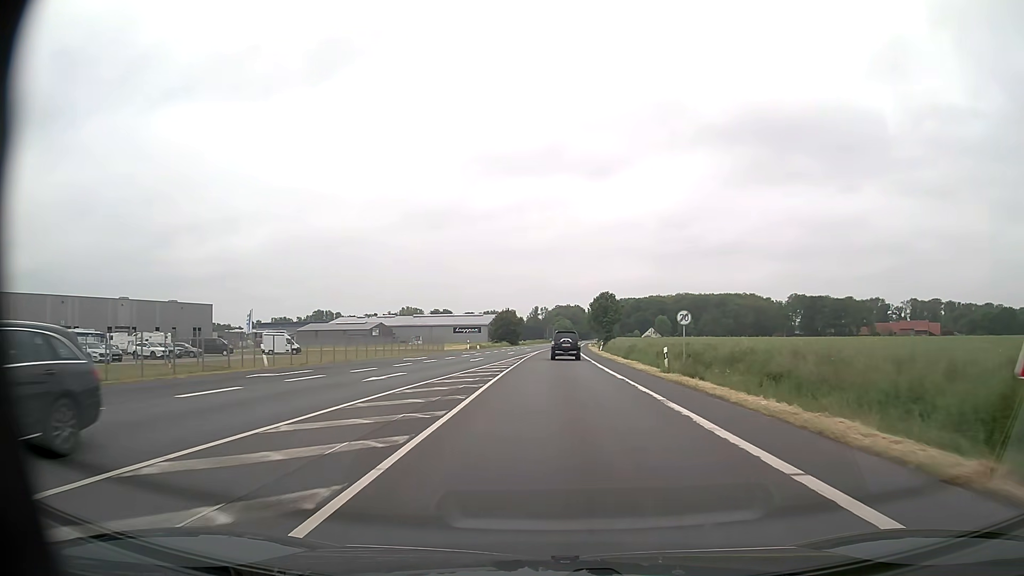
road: primary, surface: asphalt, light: Day
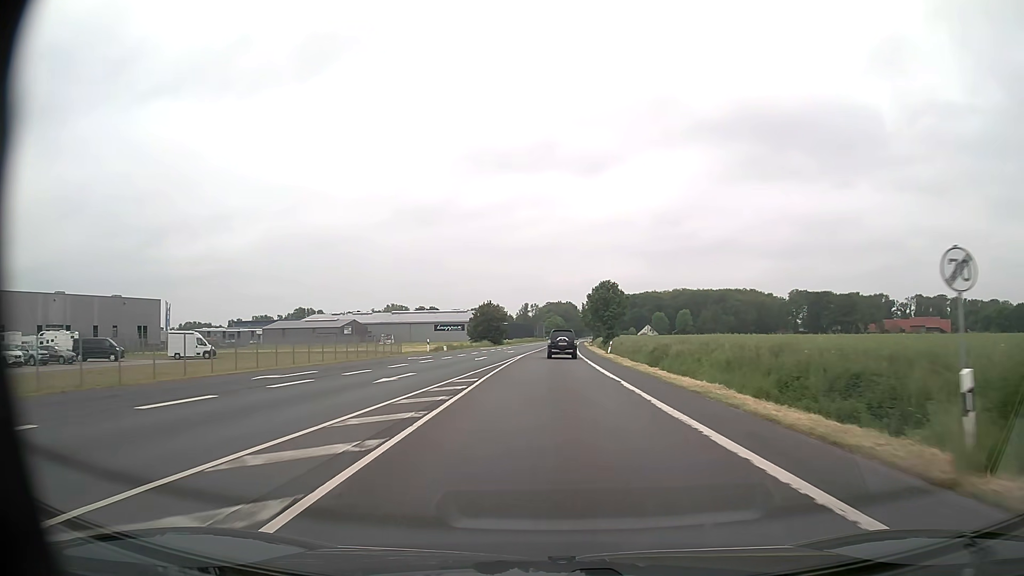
(+0.2, +20.8) m; +1°
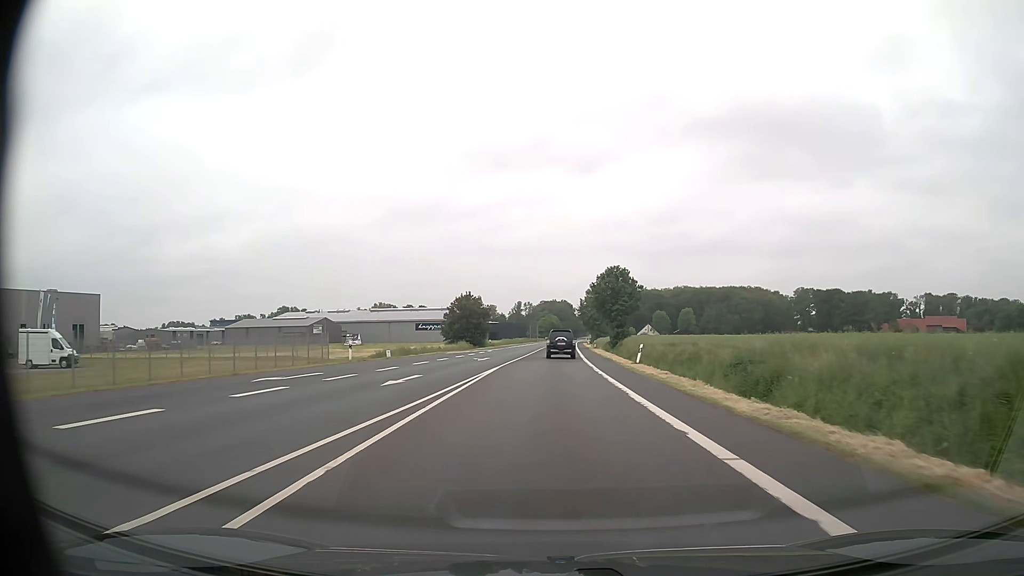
(+0.1, +21.3) m; 0°
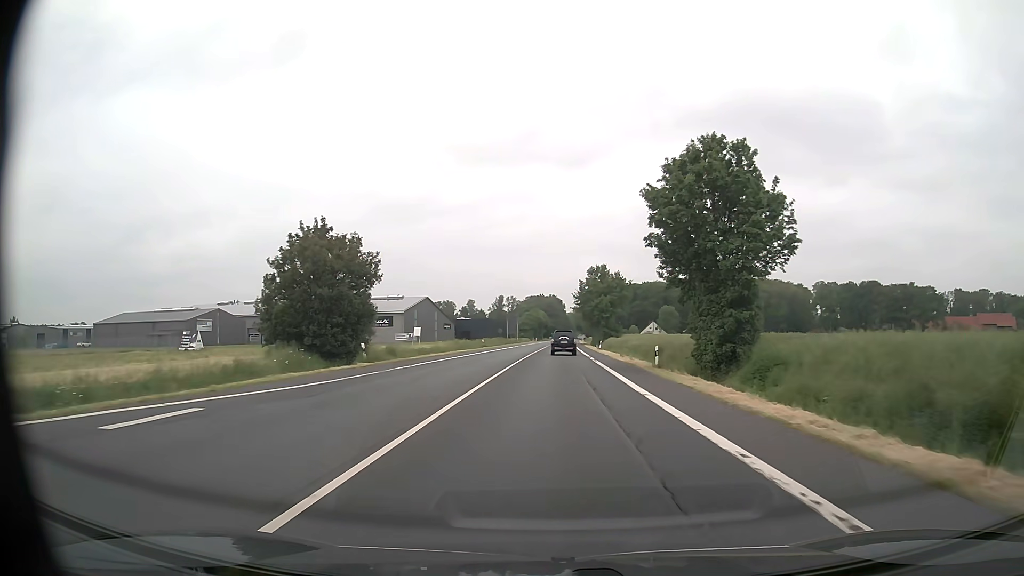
(+0.4, +54.7) m; +1°
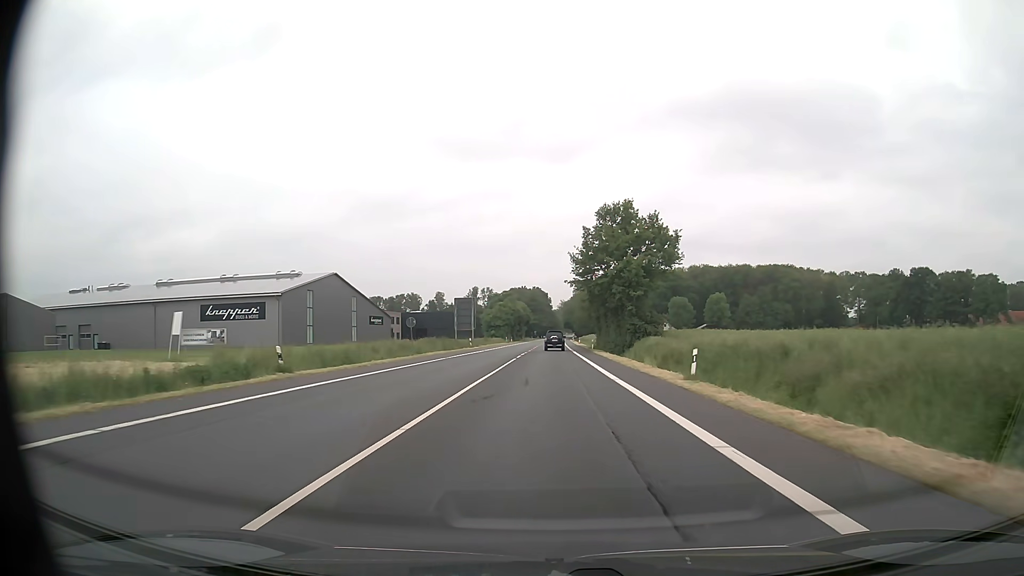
(+0.7, +55.7) m; +1°
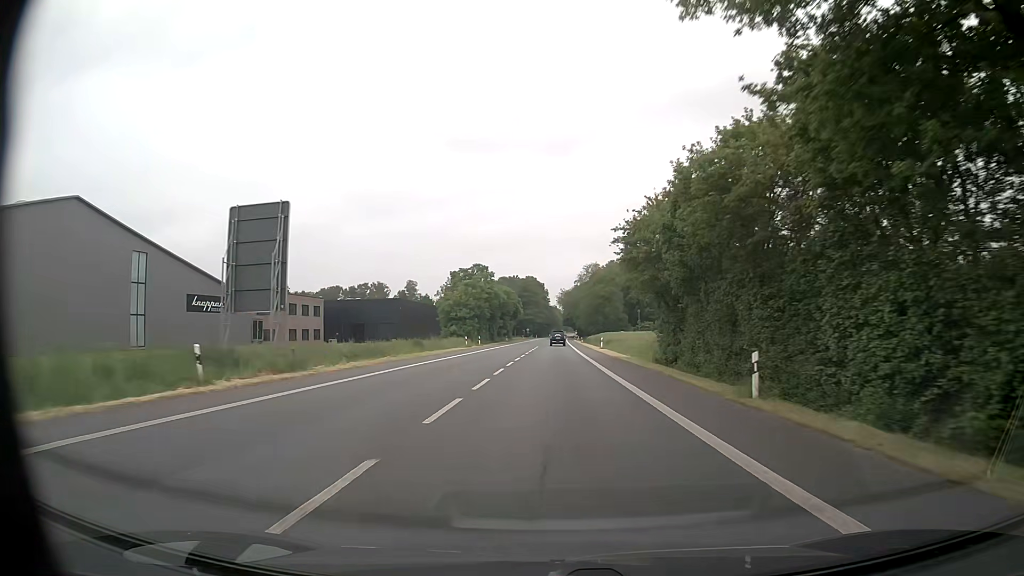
(+0.1, +56.2) m; 0°
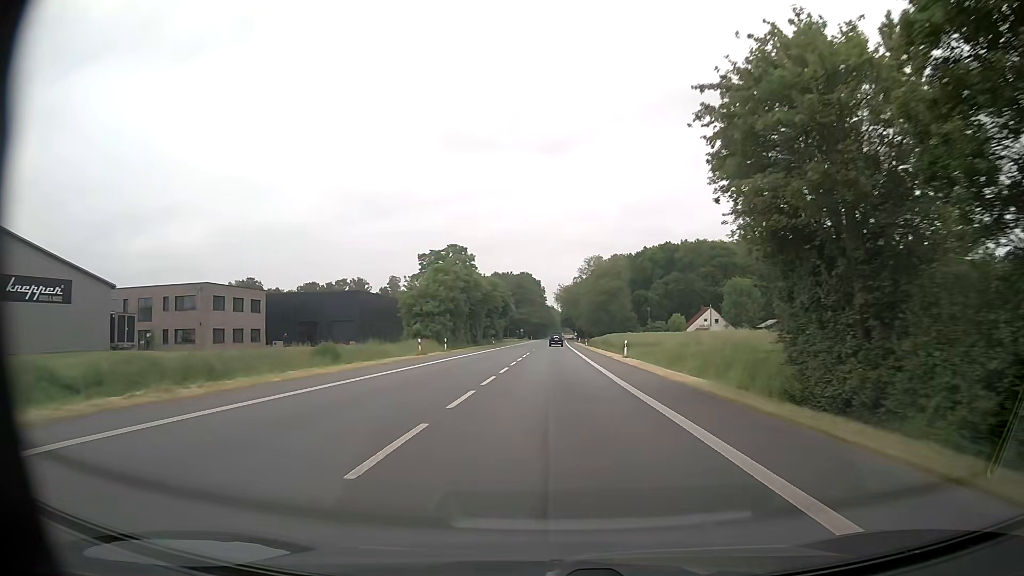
(+0.1, +22.6) m; 0°
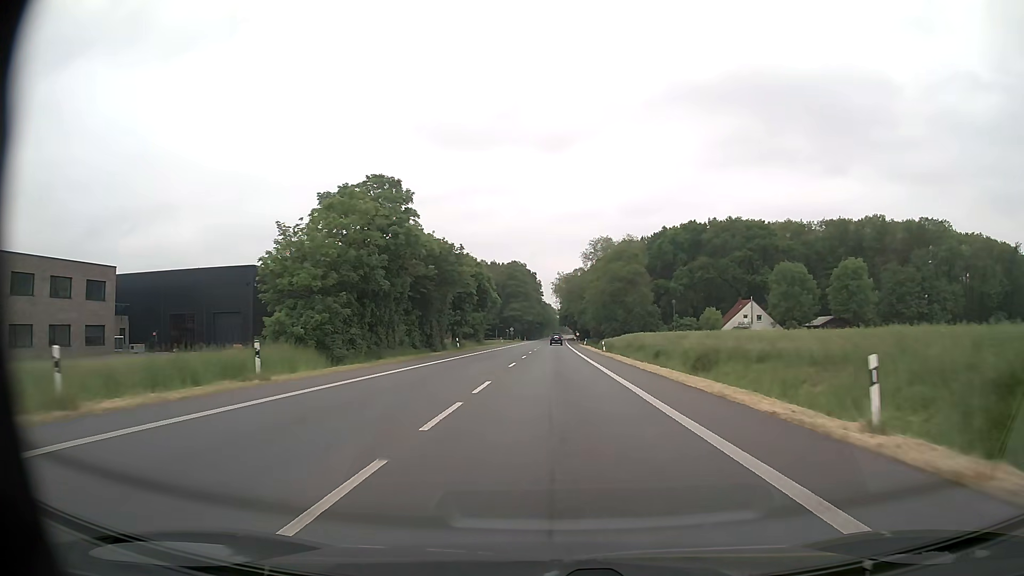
(+0.2, +33.8) m; 0°
(0, +10) (0, +20) (0, +30) (0, +40) (0, +50) (0, +60) (0, +70) (+1, +80) (+1, +90) (+1, +100) m
